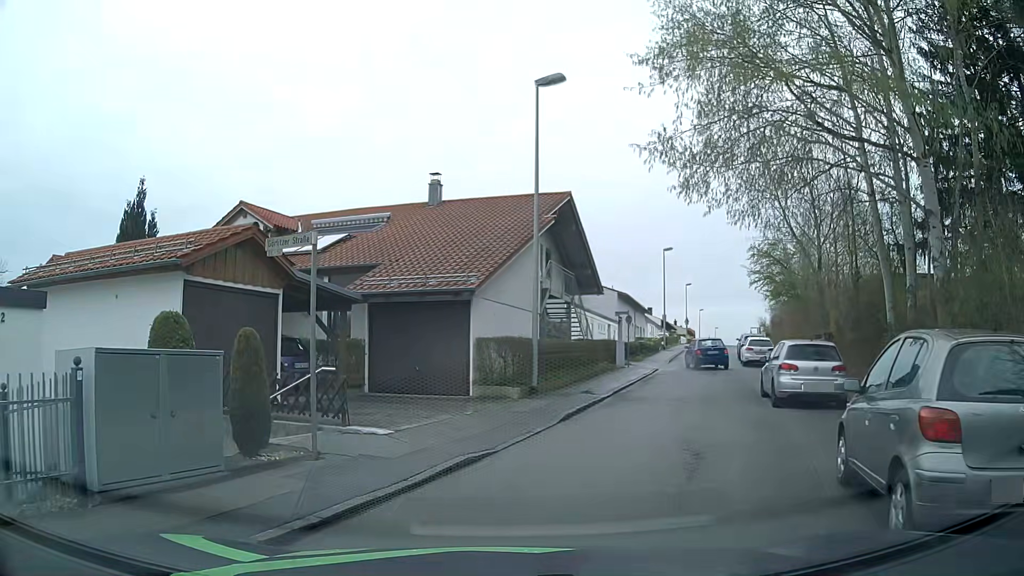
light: Day
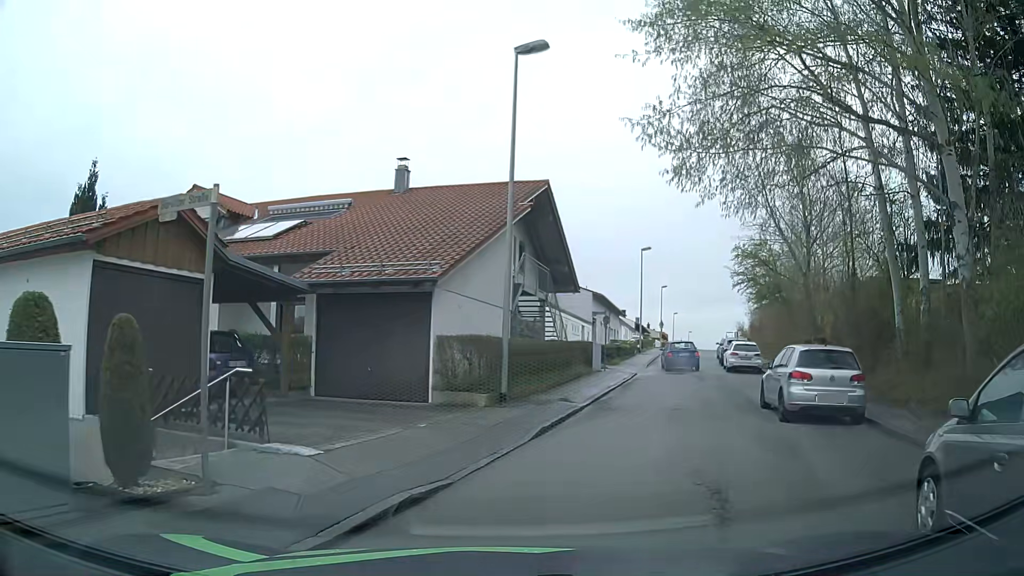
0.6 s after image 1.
(0.0, +2.2) m; +3°
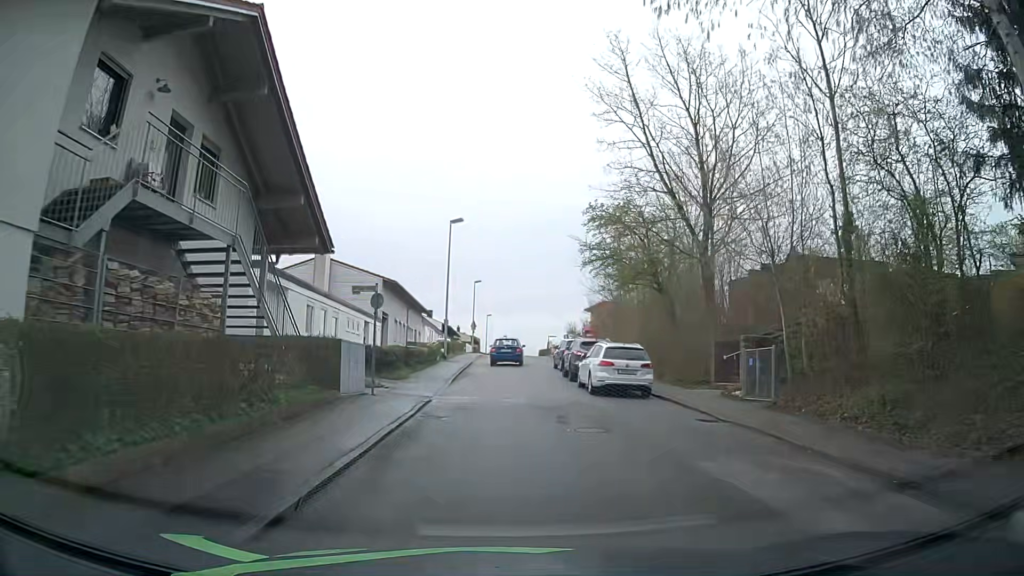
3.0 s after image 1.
(+2.7, +13.6) m; +17°
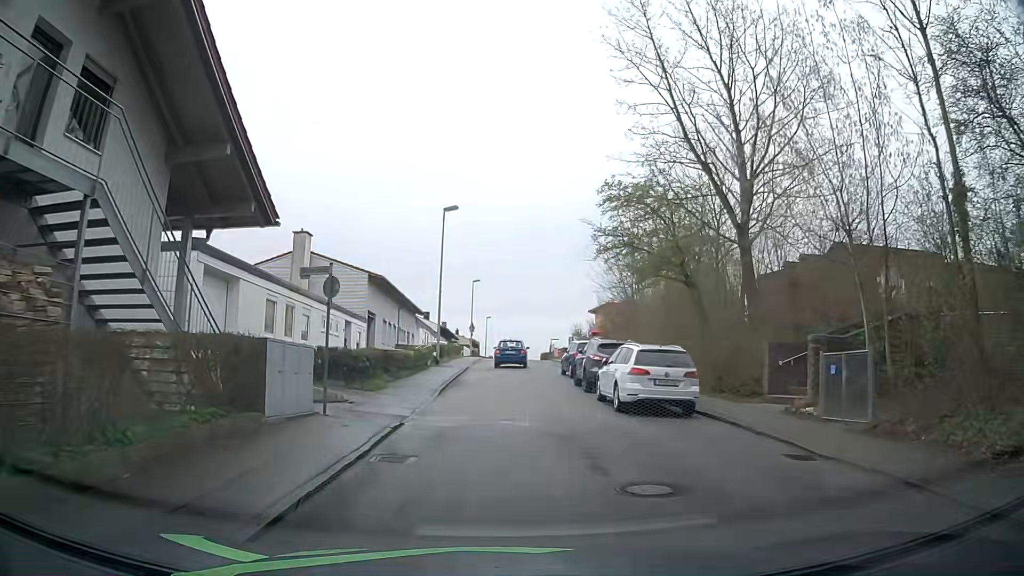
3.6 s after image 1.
(0.0, +4.5) m; 0°
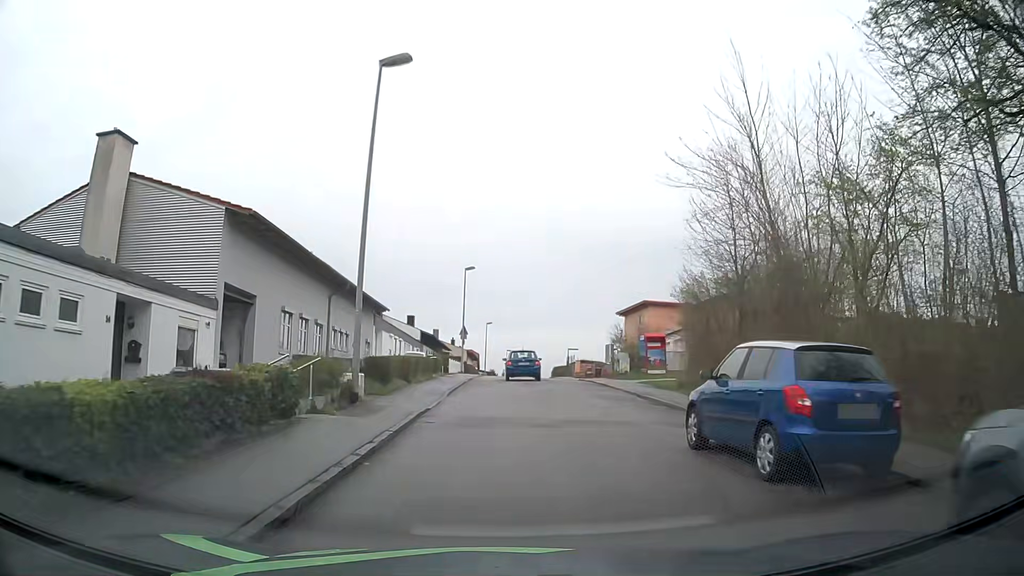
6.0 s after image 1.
(0.0, +20.0) m; 0°
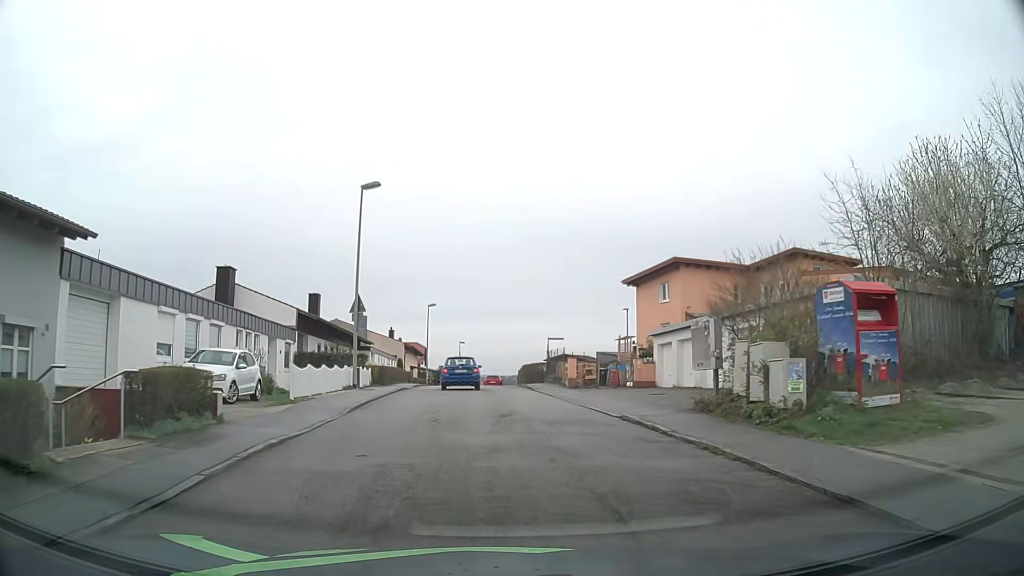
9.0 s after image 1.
(+0.8, +25.3) m; +3°
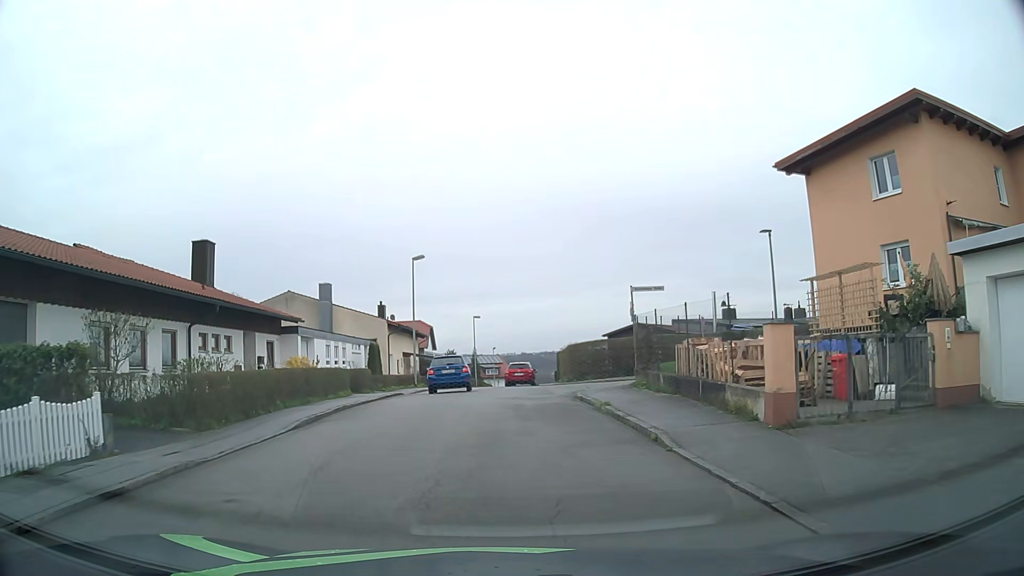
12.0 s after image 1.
(-0.2, +23.9) m; -2°
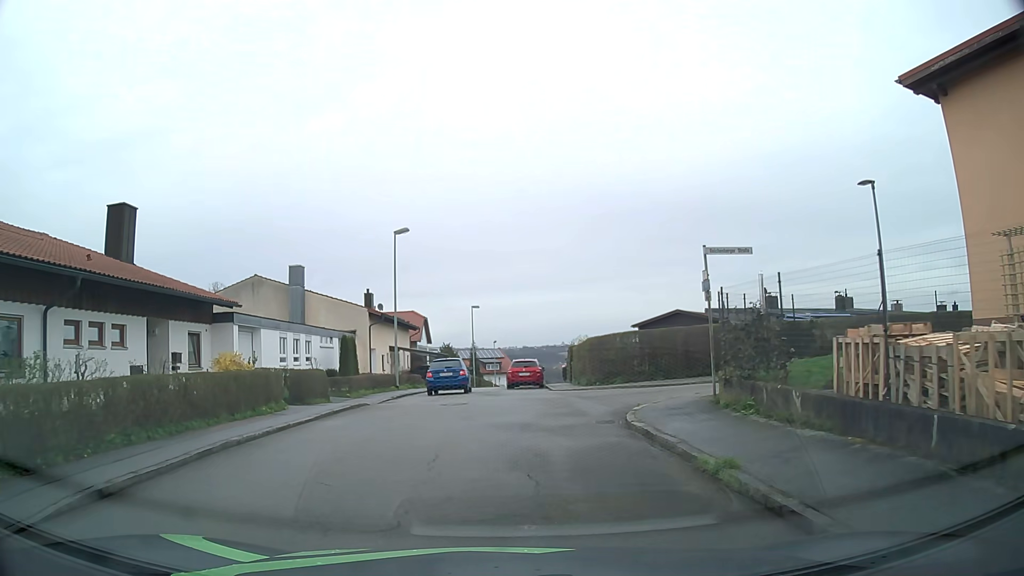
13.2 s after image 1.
(0.0, +7.7) m; +1°
